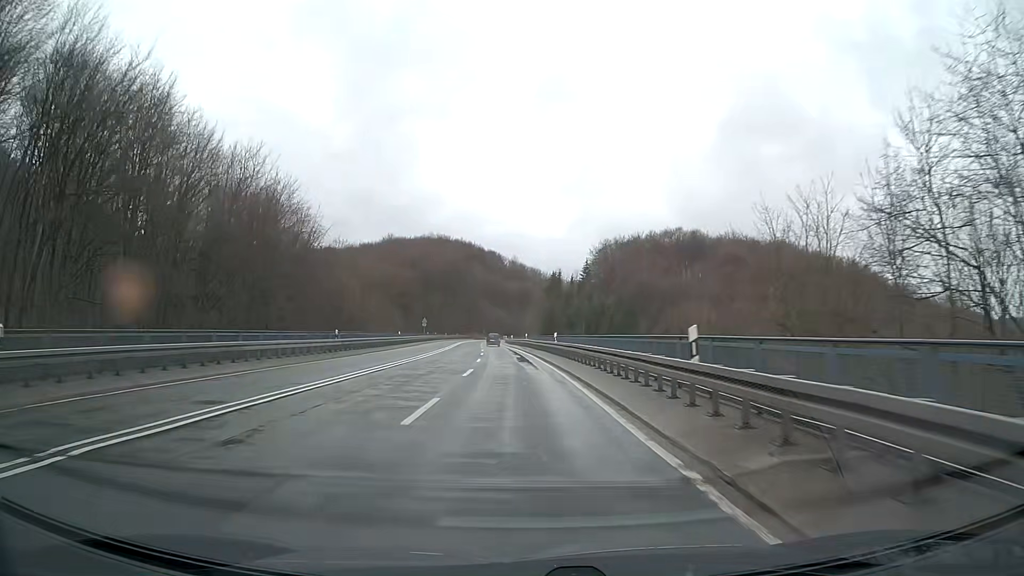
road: primary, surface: asphalt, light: Day
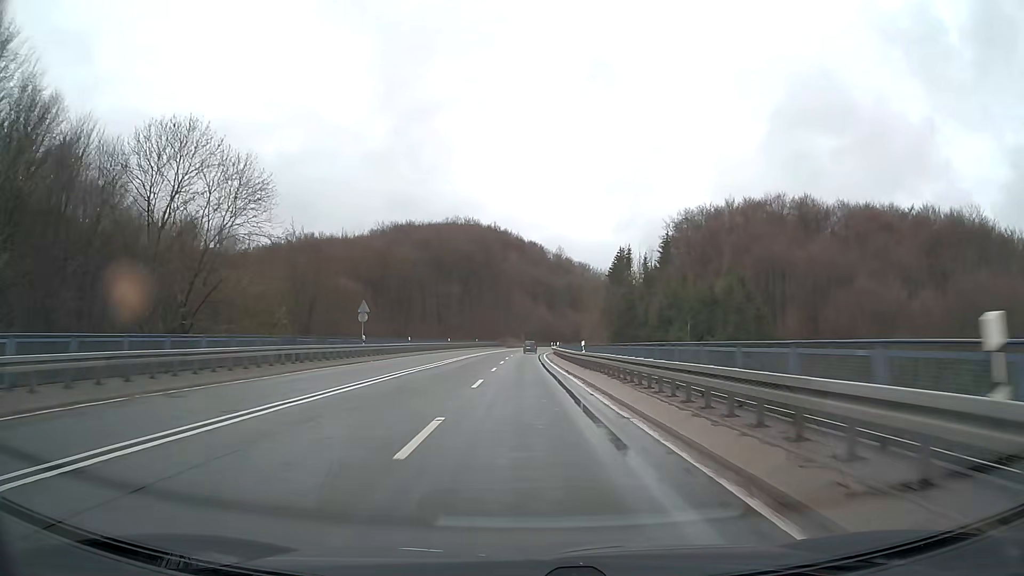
(-3.0, +62.6) m; -4°
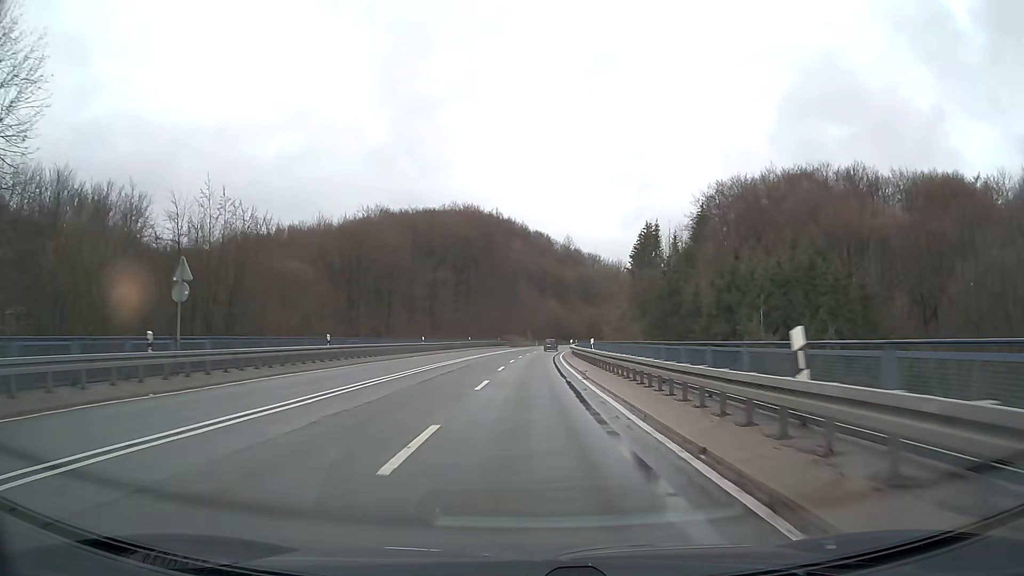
(-0.1, +25.1) m; 0°
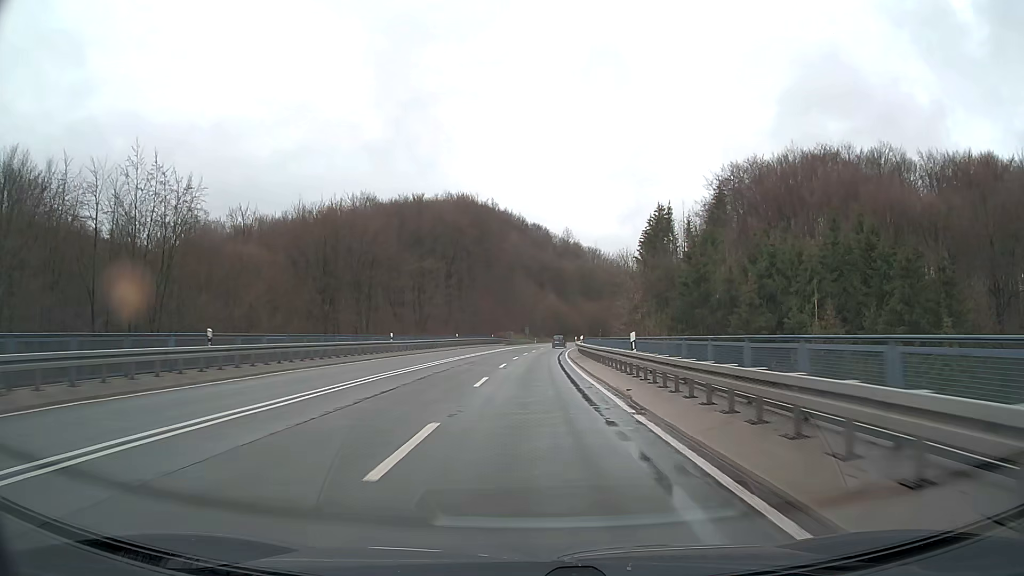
(0.0, +12.6) m; 0°
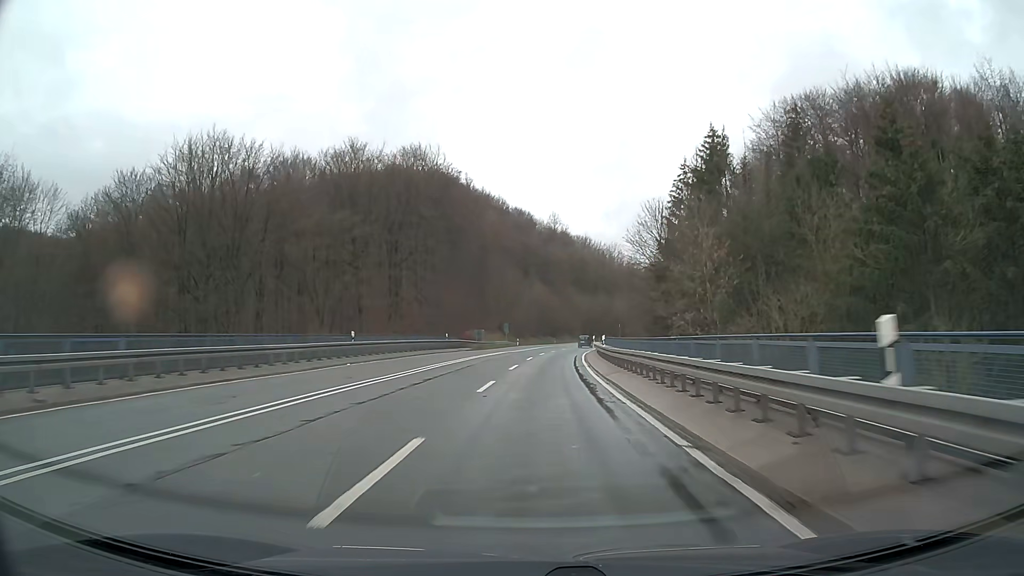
(+0.4, +37.7) m; +1°
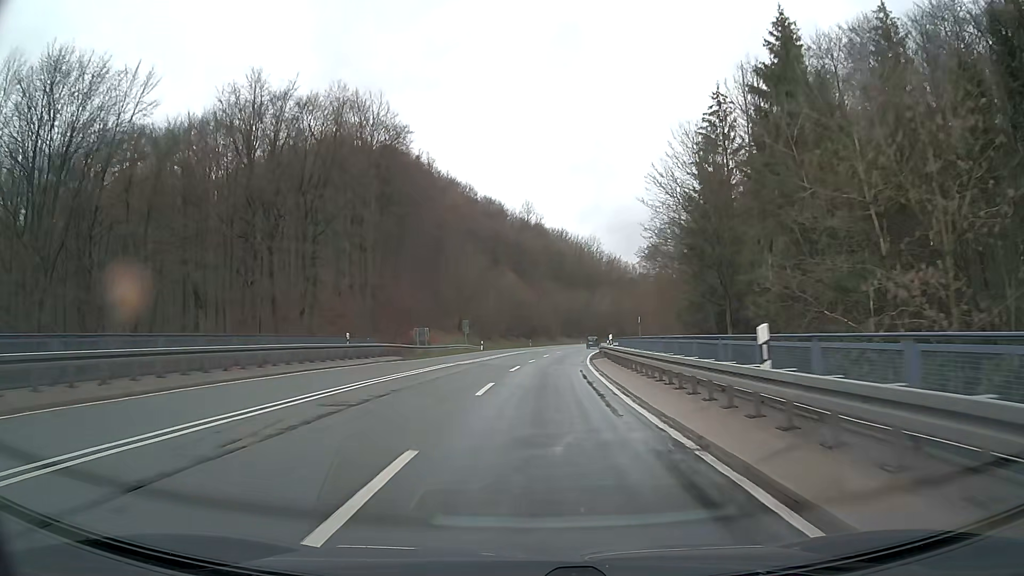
(+0.4, +25.1) m; +2°
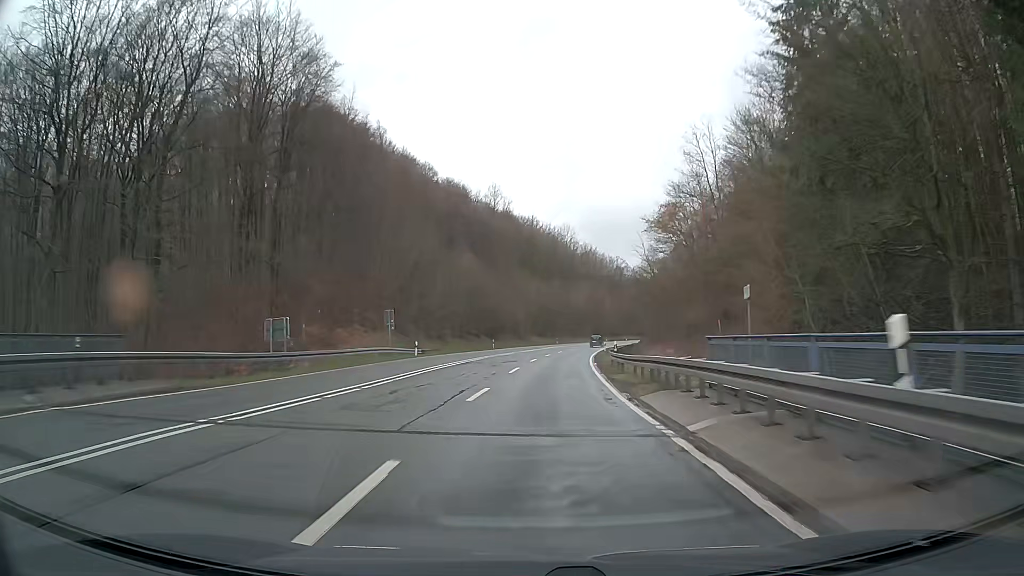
(+0.5, +25.1) m; +2°
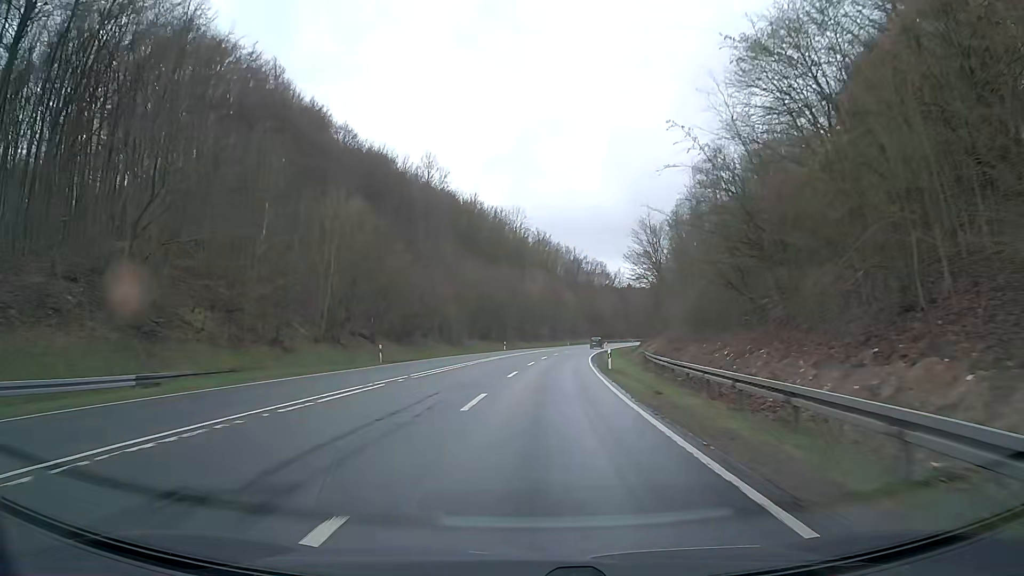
(+1.5, +37.6) m; +5°
(0, +10) (0, +20) (+1, +30) (+2, +40) (+3, +50) (+4, +60) (+5, +70) (+7, +80) (+8, +90) (+10, +99) m
